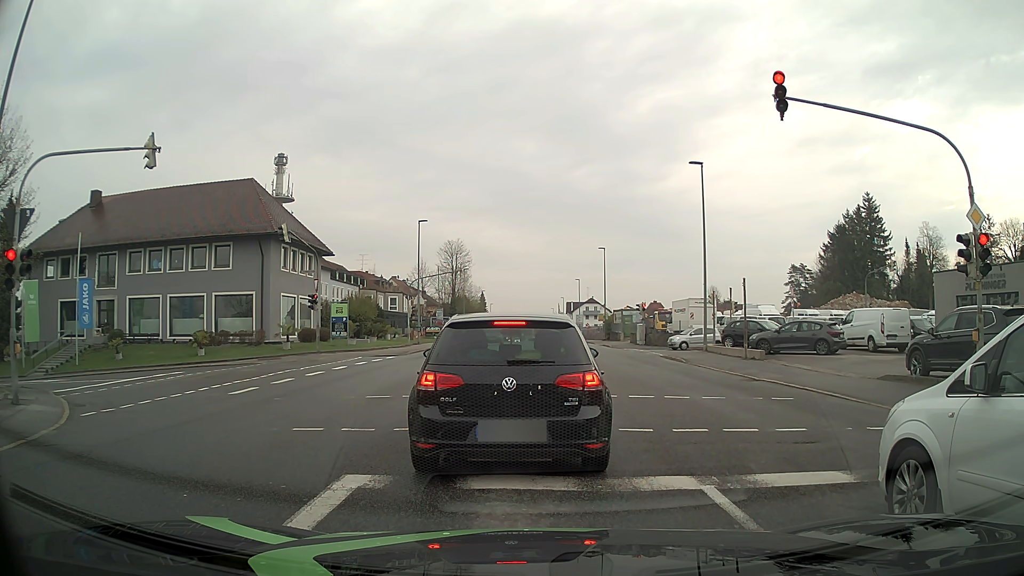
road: tertiary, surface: asphalt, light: Day
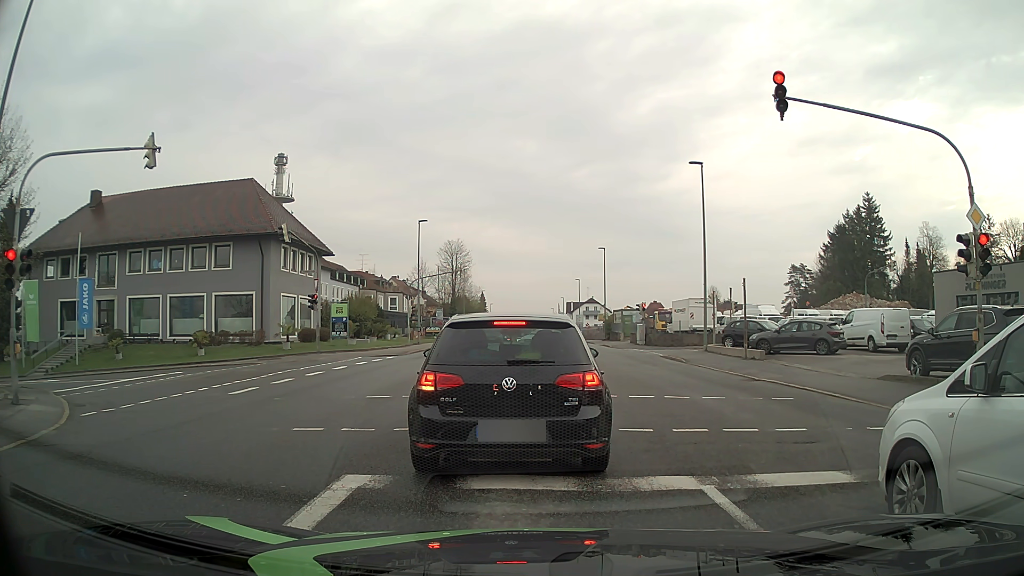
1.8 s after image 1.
(0.0, 0.0) m; 0°
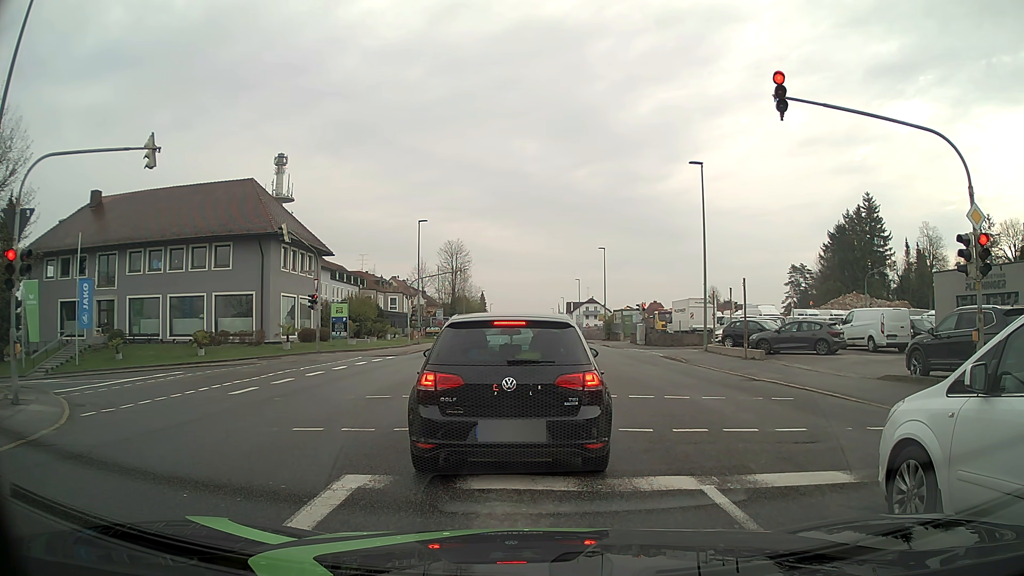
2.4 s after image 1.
(0.0, 0.0) m; 0°
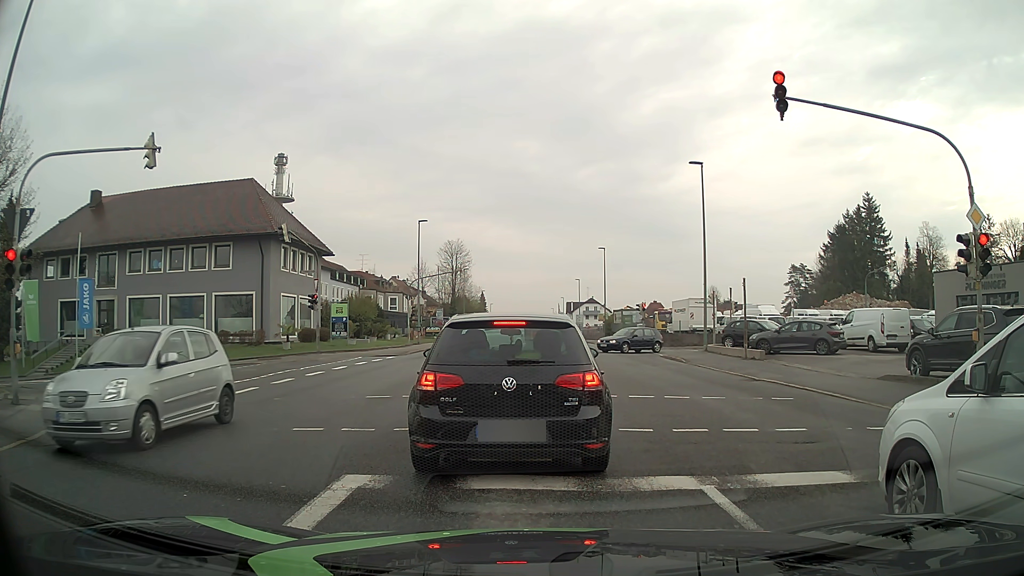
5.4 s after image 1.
(0.0, 0.0) m; 0°
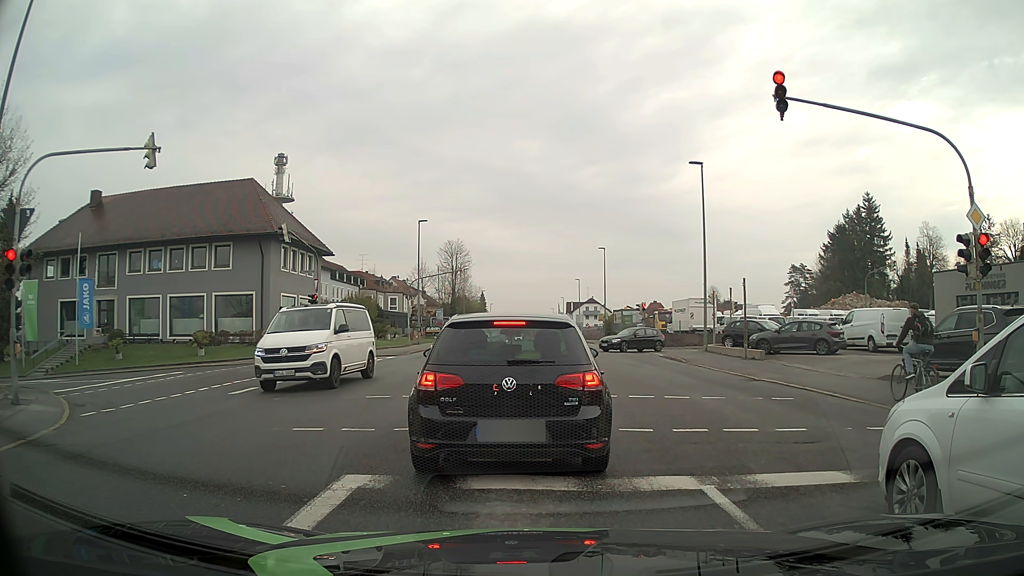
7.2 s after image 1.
(0.0, 0.0) m; 0°
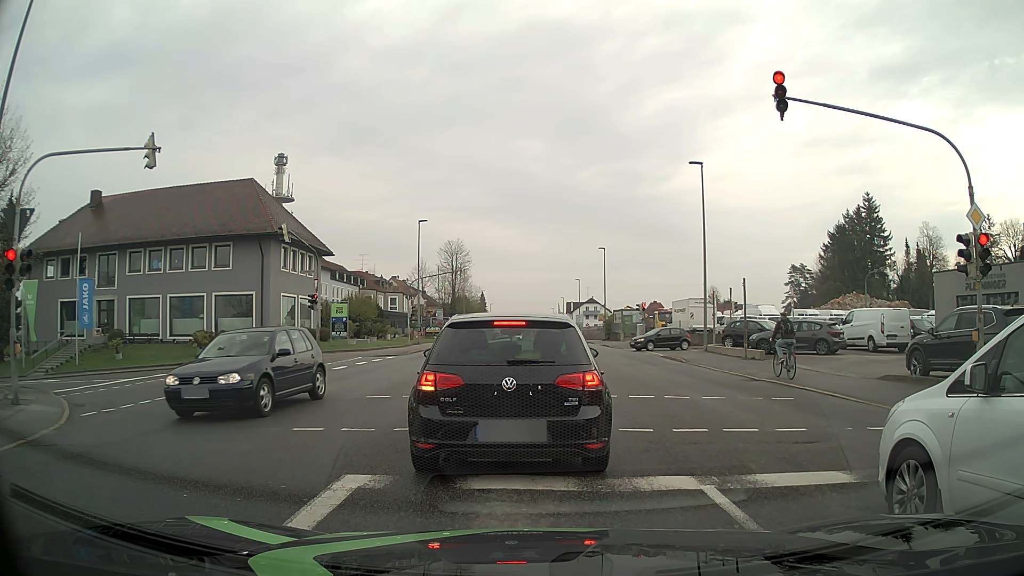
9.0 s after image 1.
(0.0, 0.0) m; 0°
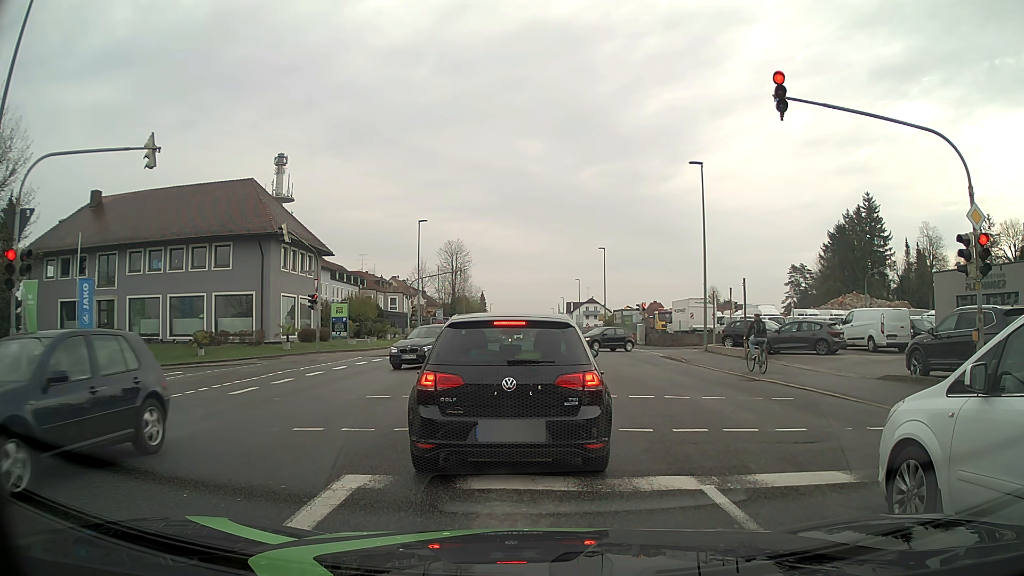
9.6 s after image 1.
(0.0, 0.0) m; 0°
